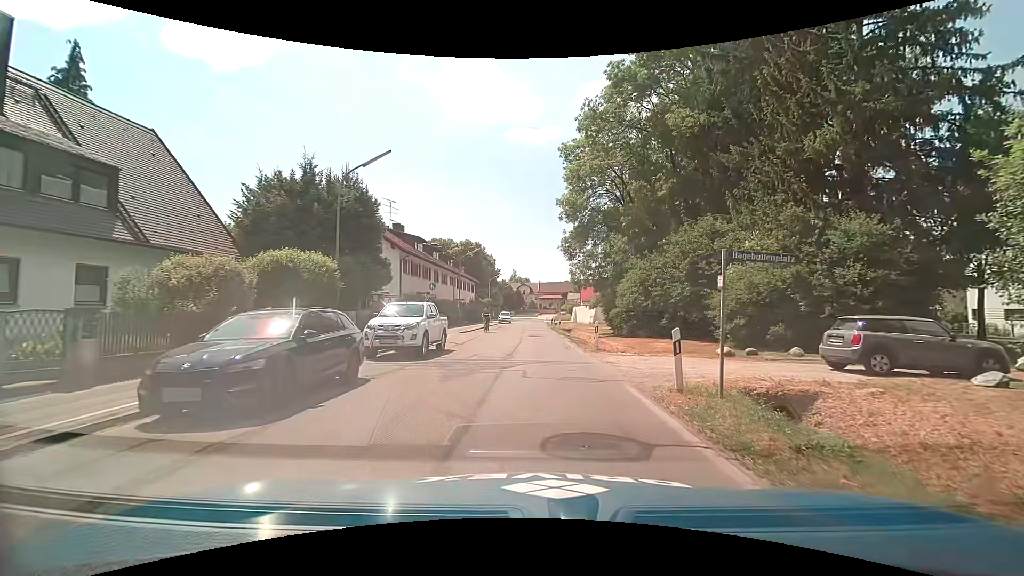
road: tertiary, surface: asphalt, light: Day
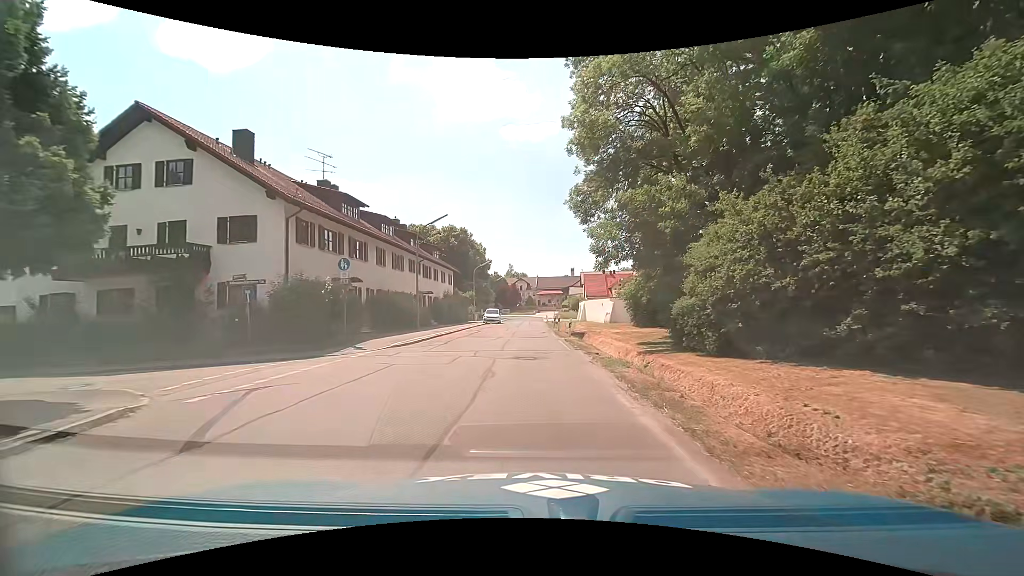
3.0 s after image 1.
(+0.8, +17.5) m; +1°
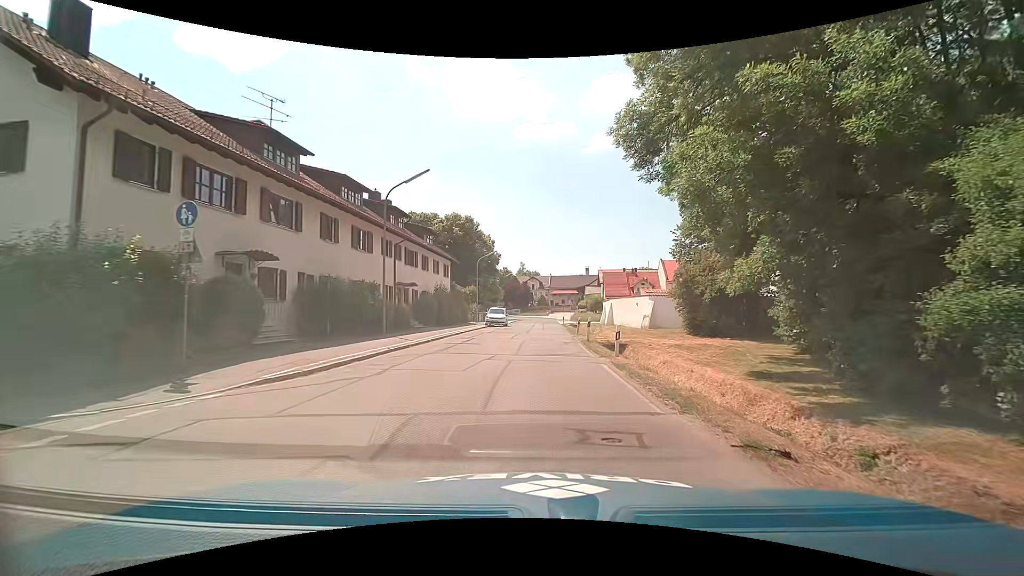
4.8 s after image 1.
(0.0, +11.2) m; +1°
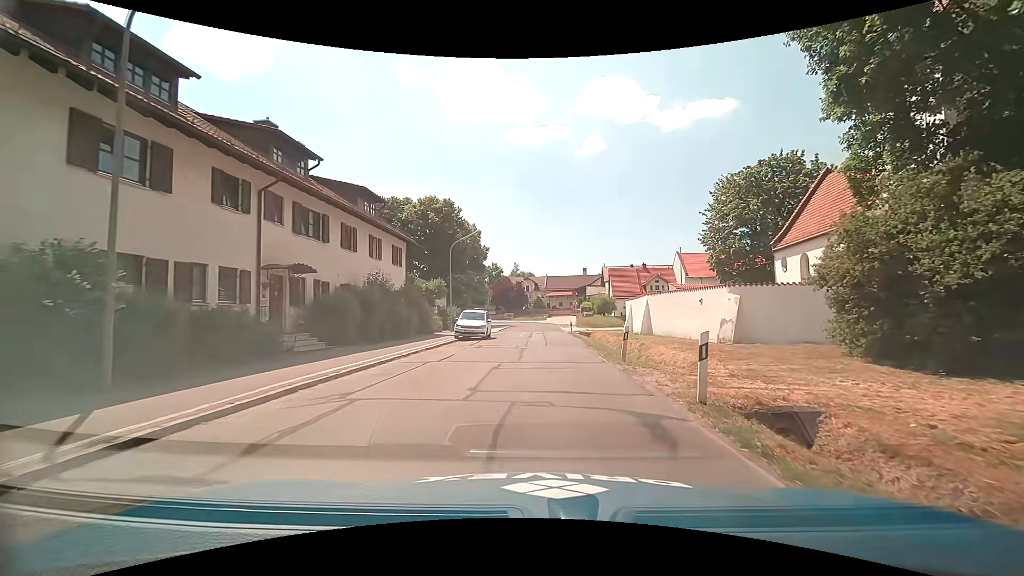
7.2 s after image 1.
(-0.4, +16.1) m; 0°
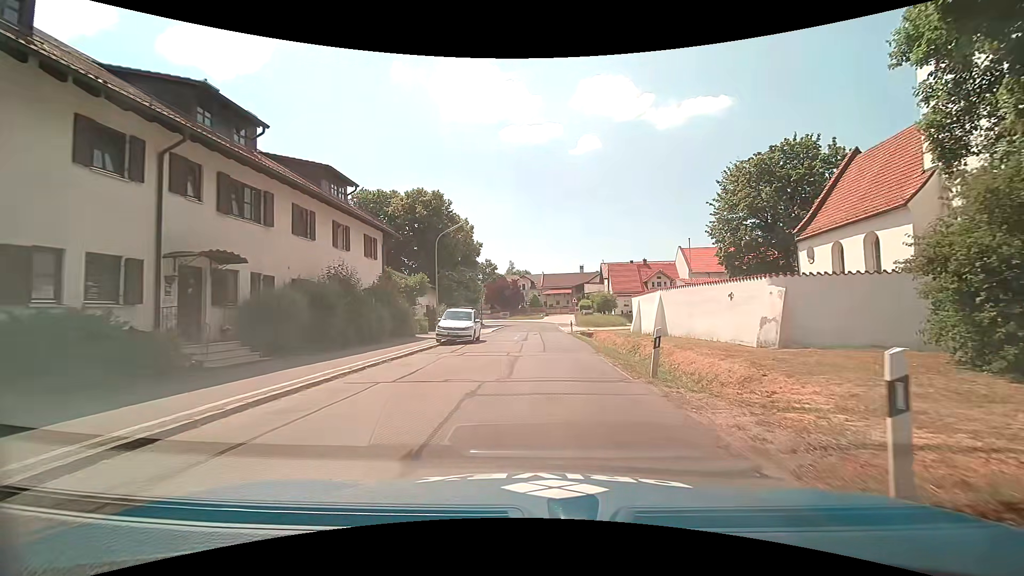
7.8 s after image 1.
(0.0, +4.3) m; +1°
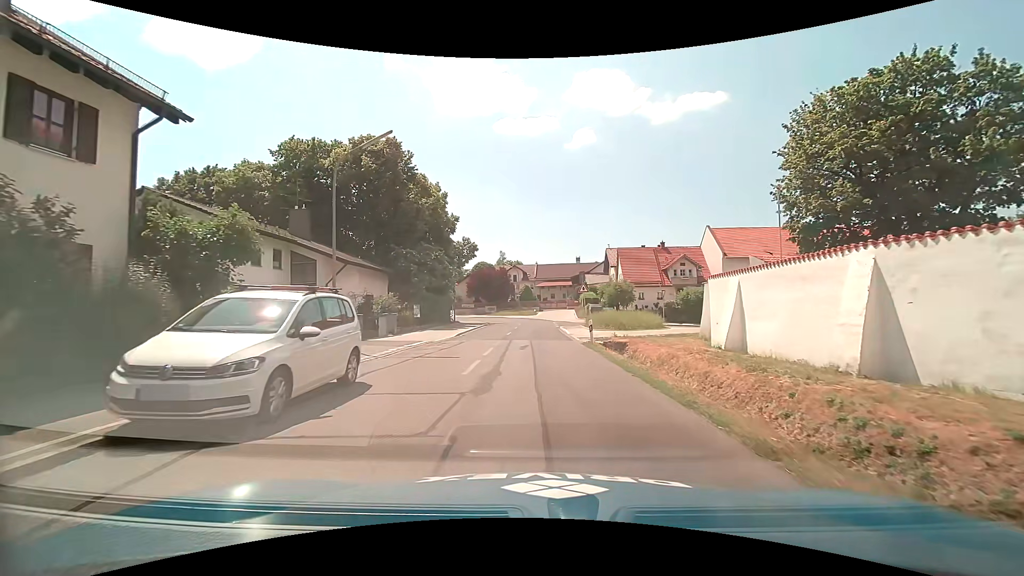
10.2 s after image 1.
(+0.1, +17.6) m; +1°
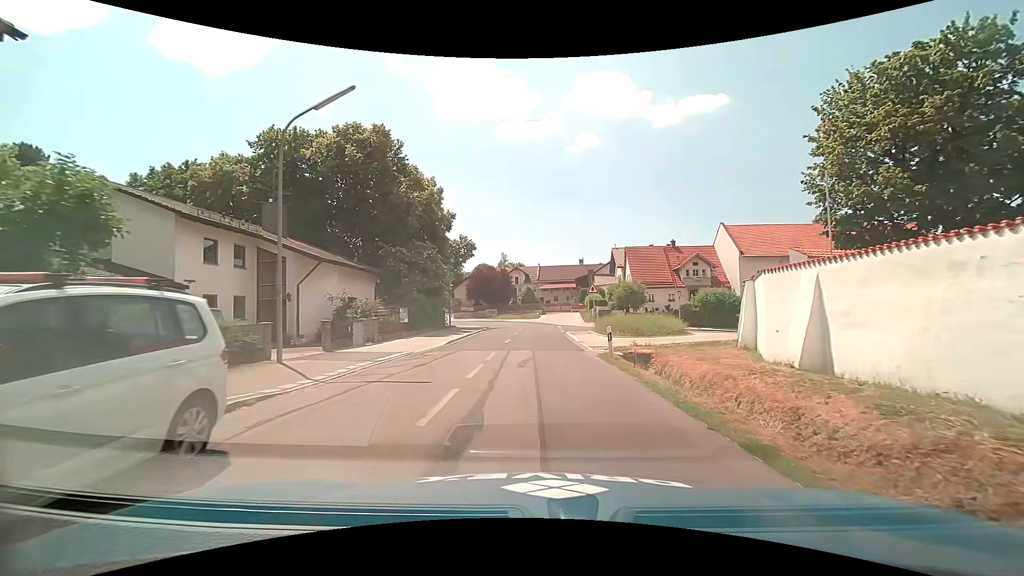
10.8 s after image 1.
(0.0, +4.3) m; -1°
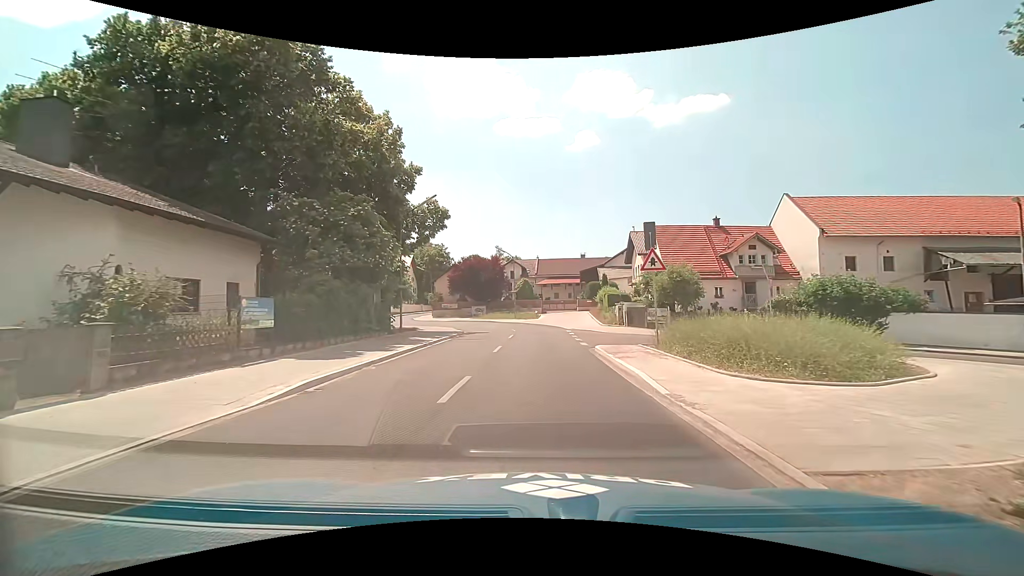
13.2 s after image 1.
(0.0, +16.7) m; +1°
(0, +10) (0, +20) (0, +30) (-1, +40) (-4, +49) (-10, +57) (-17, +65) (-21, +74) (-22, +84) (-22, +94) m
